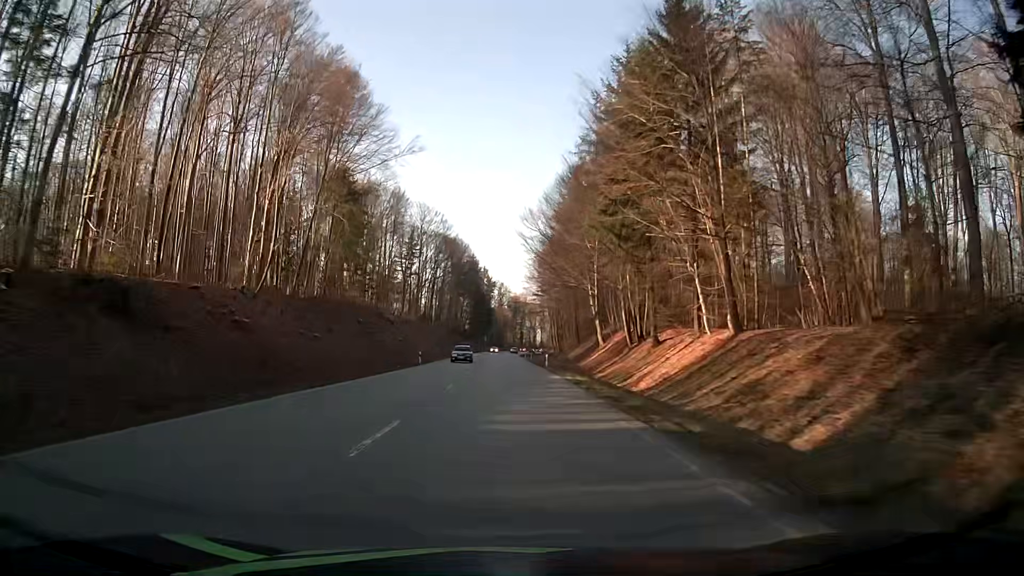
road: secondary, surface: asphalt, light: Day
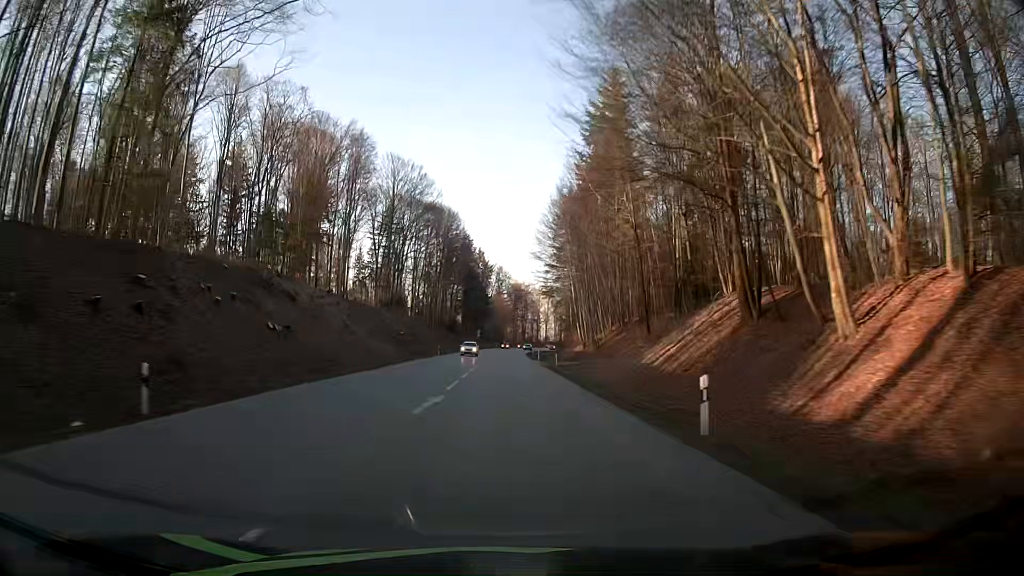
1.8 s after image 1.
(-0.1, +43.7) m; 0°
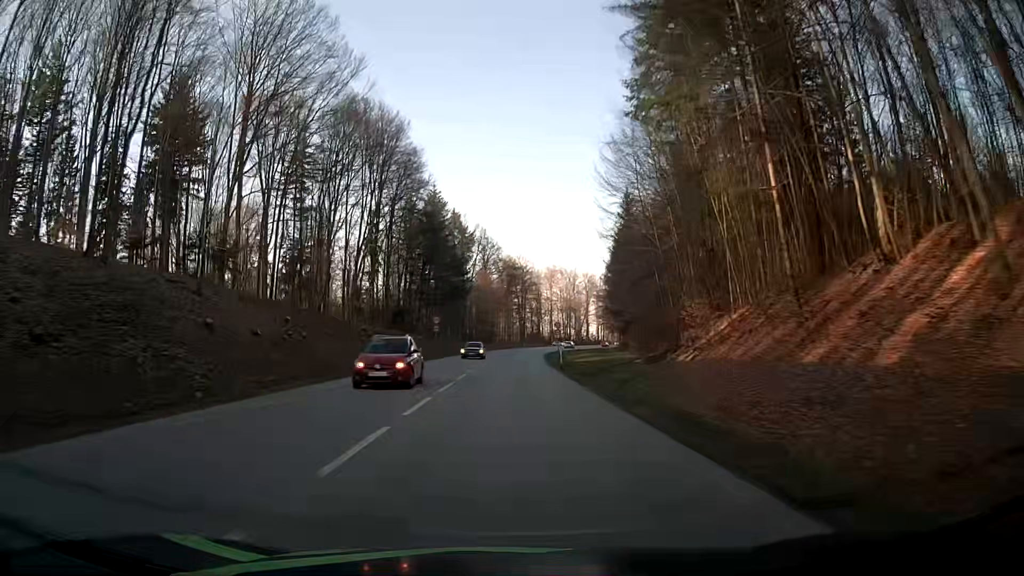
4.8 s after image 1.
(-0.1, +72.9) m; 0°
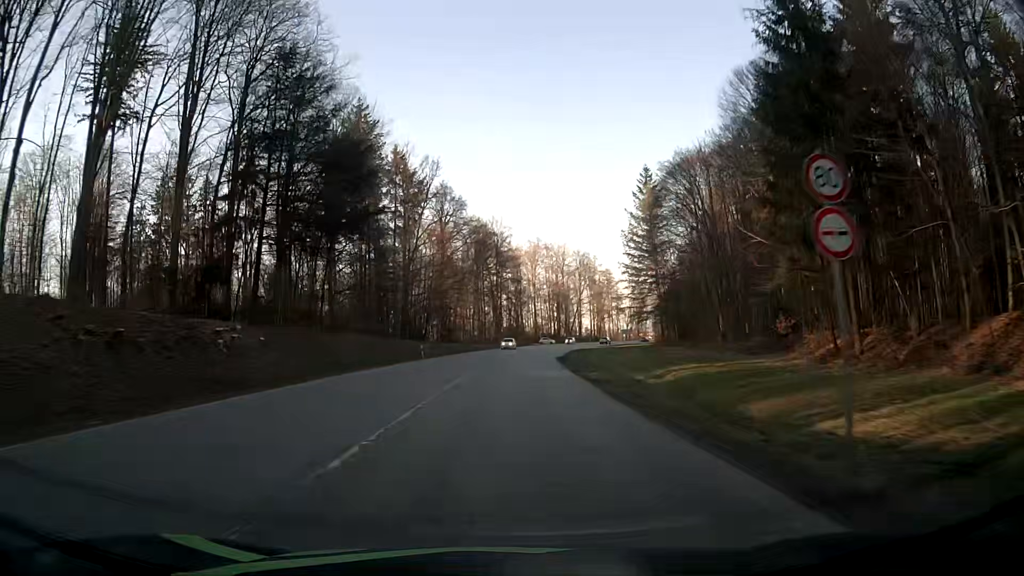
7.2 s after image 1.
(+0.7, +54.9) m; +2°
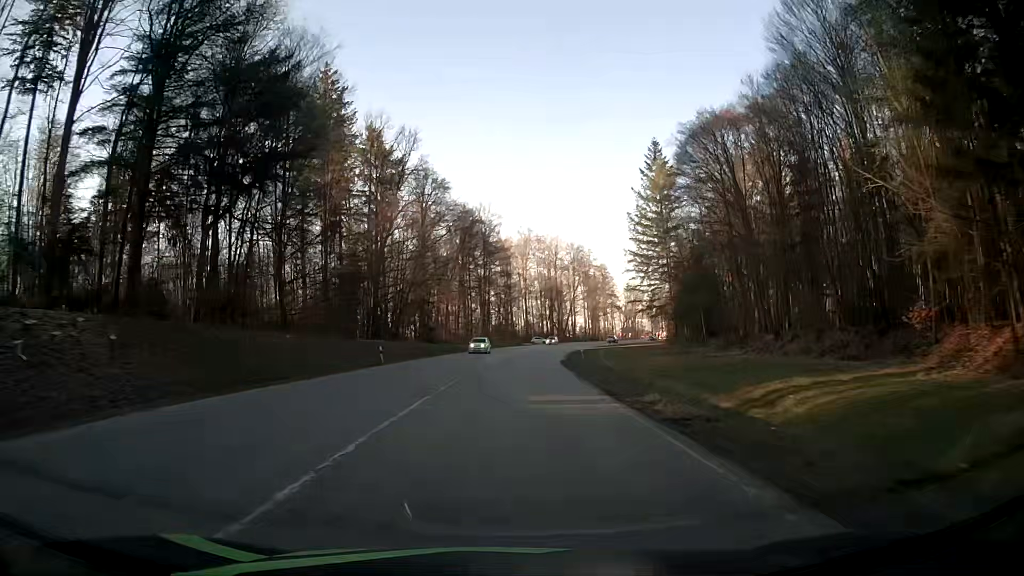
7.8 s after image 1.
(+0.1, +12.9) m; +1°
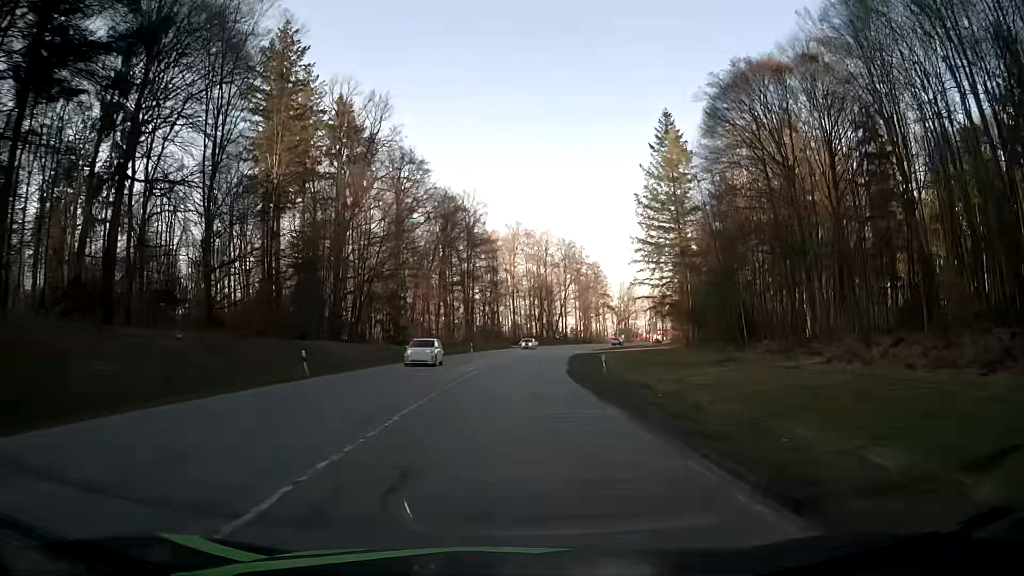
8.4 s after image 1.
(+0.1, +12.6) m; +1°
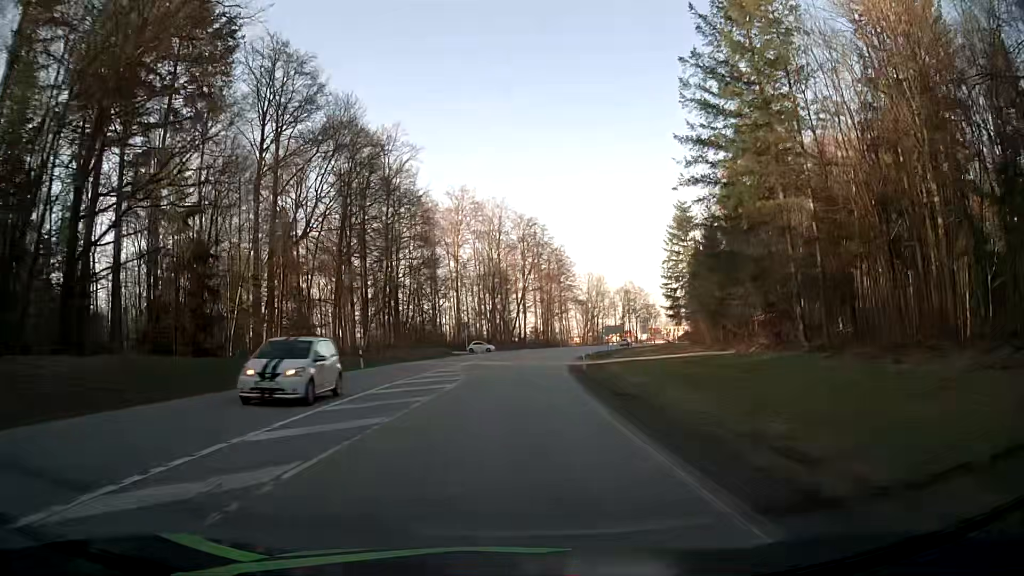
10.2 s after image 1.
(+1.3, +36.3) m; +4°
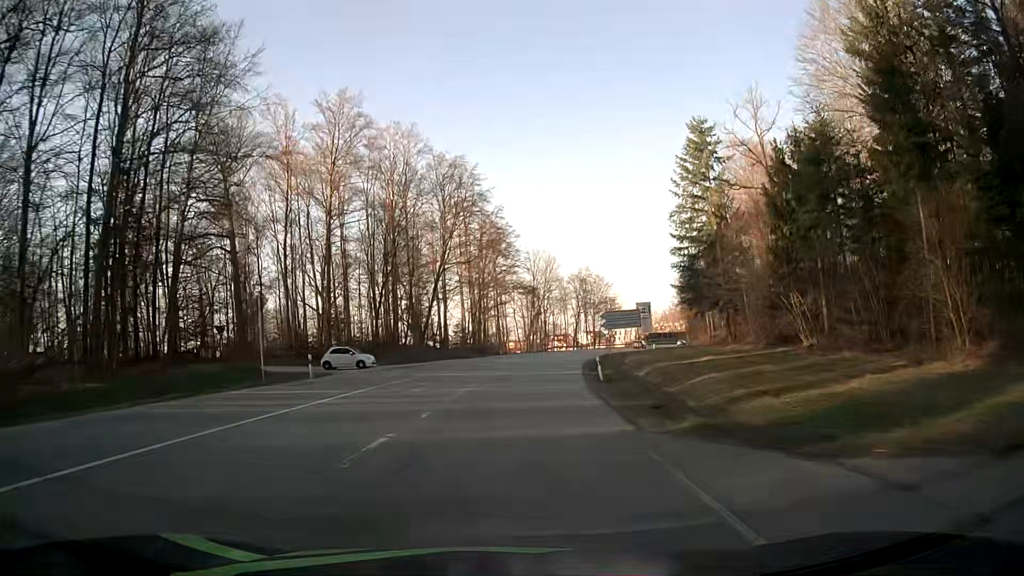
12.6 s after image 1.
(+2.4, +46.2) m; +6°
(0, +10) (0, +20) (+1, +30) (+2, +40) (+3, +50) (+5, +60) (+7, +70) (+9, +79) (+11, +89) (+14, +99) m
